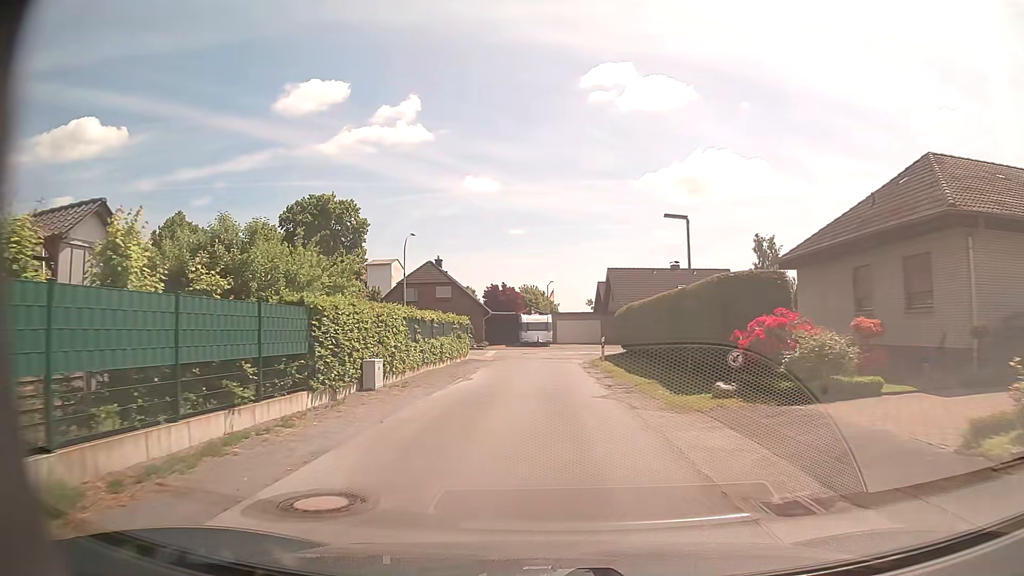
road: unclassified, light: Day
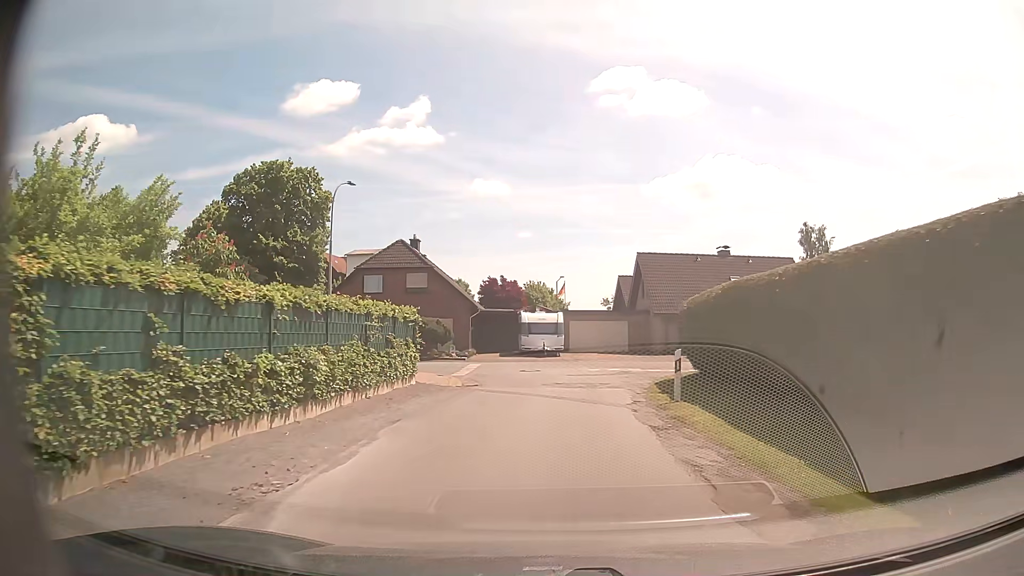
(0.0, +15.0) m; 0°
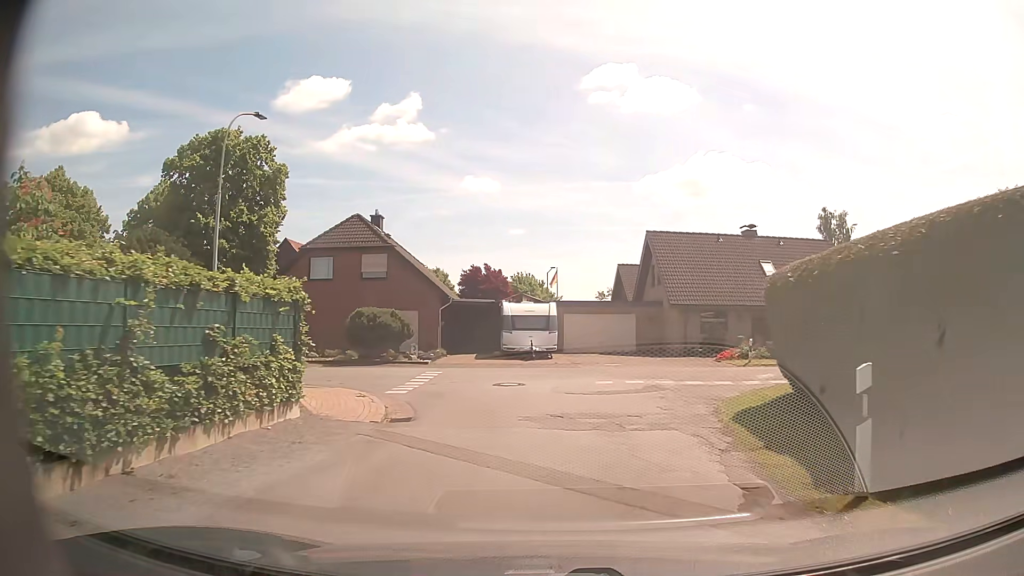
(0.0, +8.6) m; +1°
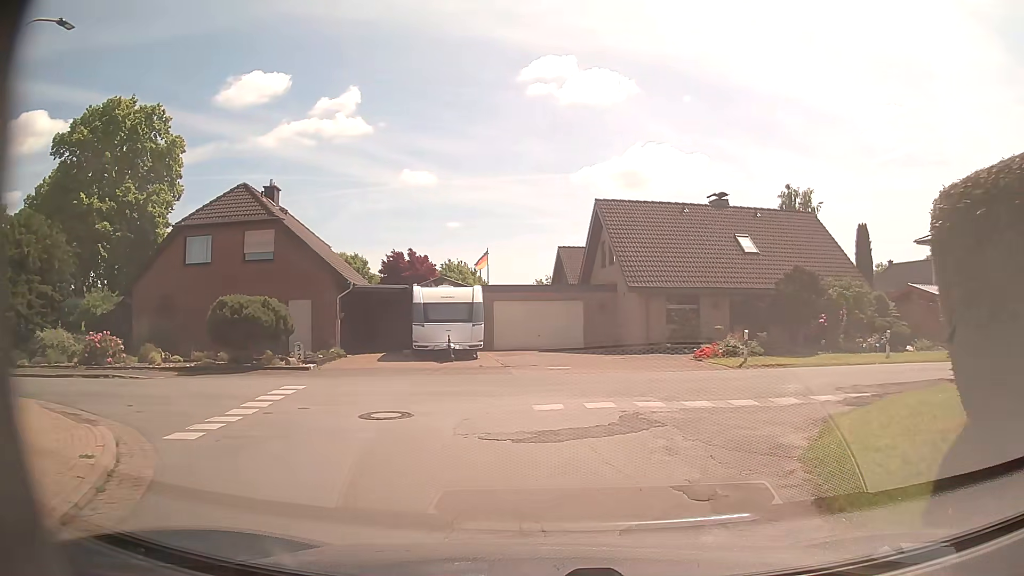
(+0.3, +7.1) m; +5°
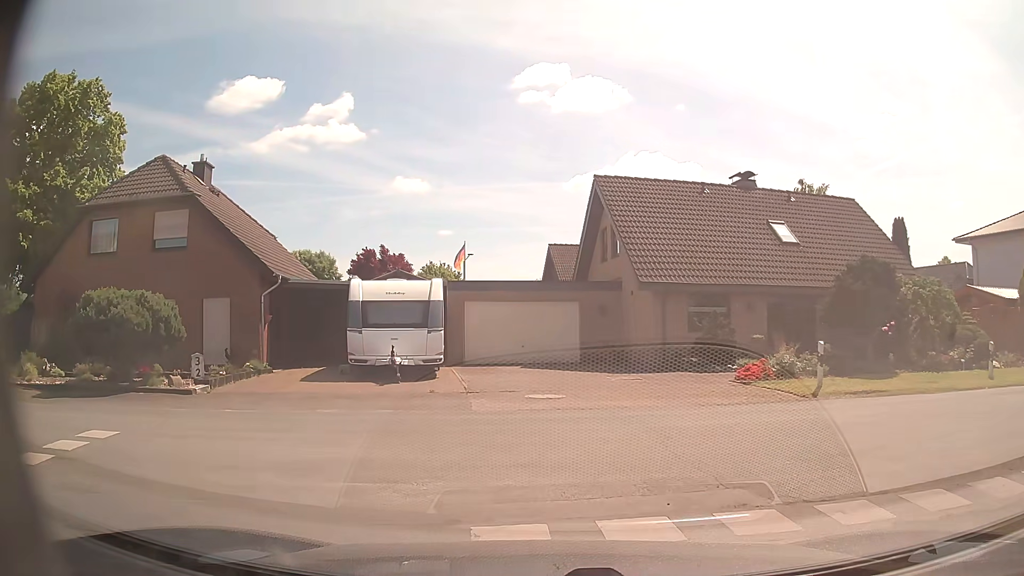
(+0.1, +6.2) m; -1°
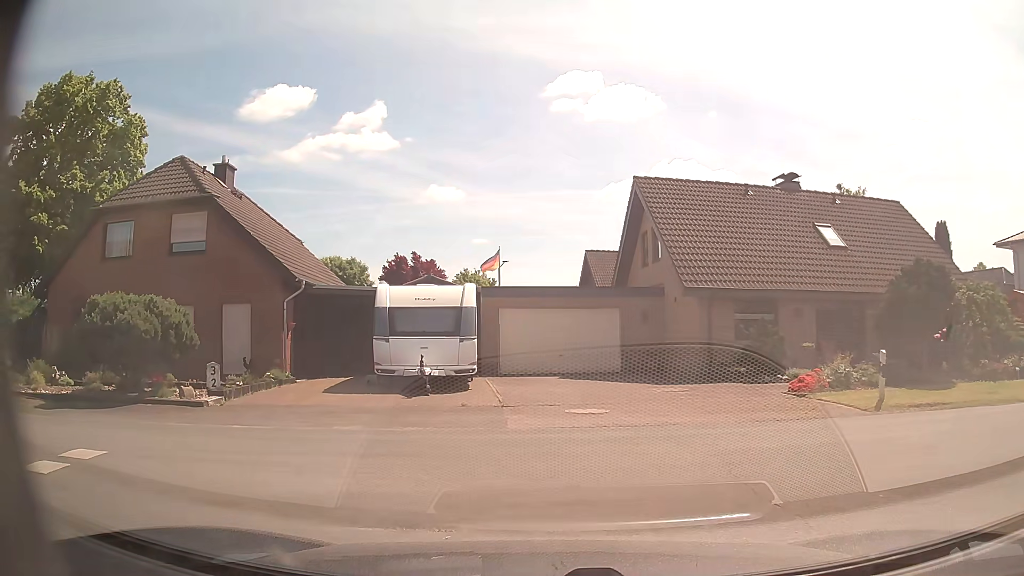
(0.0, +1.1) m; -1°
